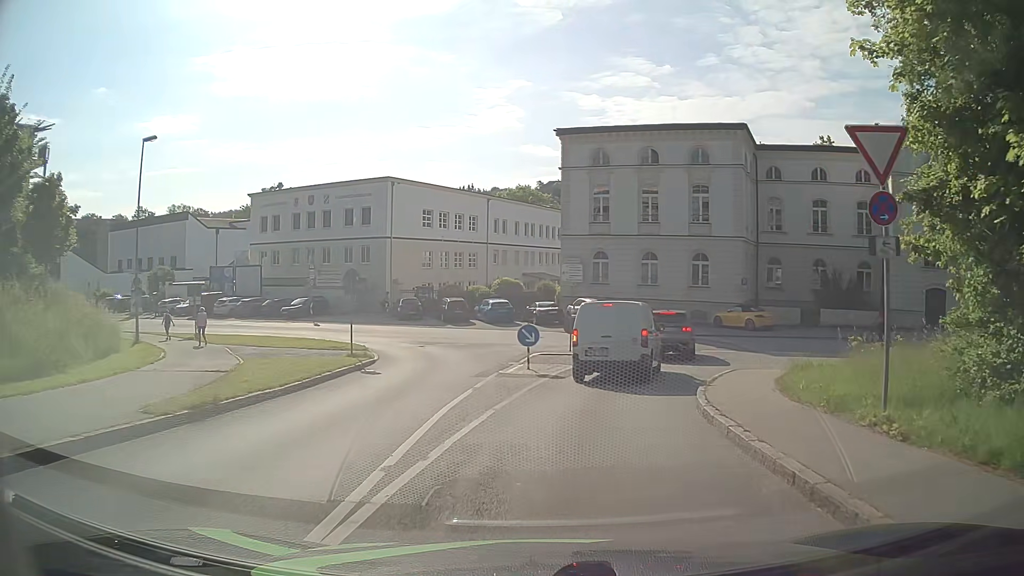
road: tertiary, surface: asphalt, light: Day
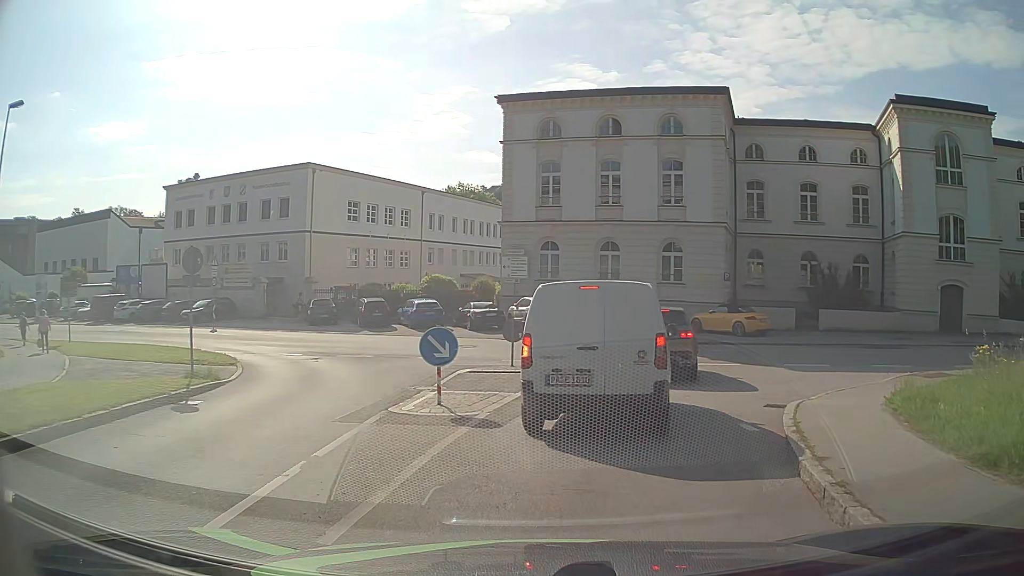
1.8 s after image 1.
(+0.3, +7.2) m; +4°
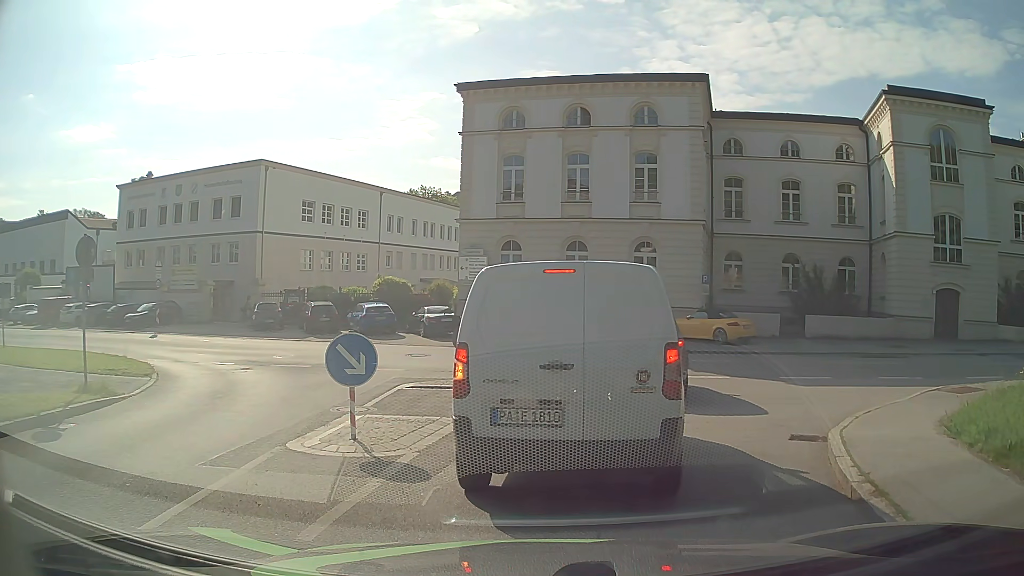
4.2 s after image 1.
(+0.1, +2.6) m; +1°
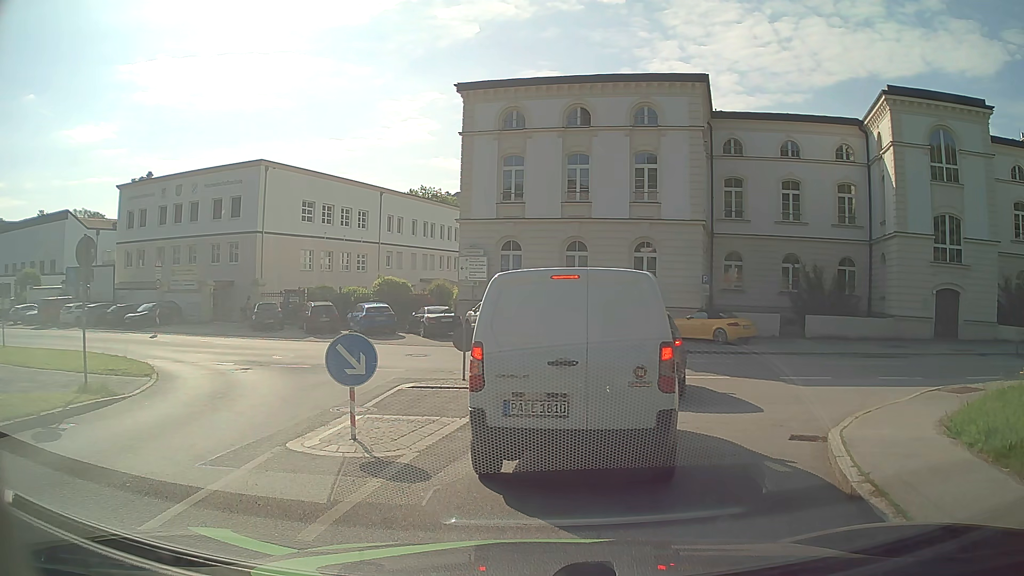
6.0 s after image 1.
(0.0, 0.0) m; 0°
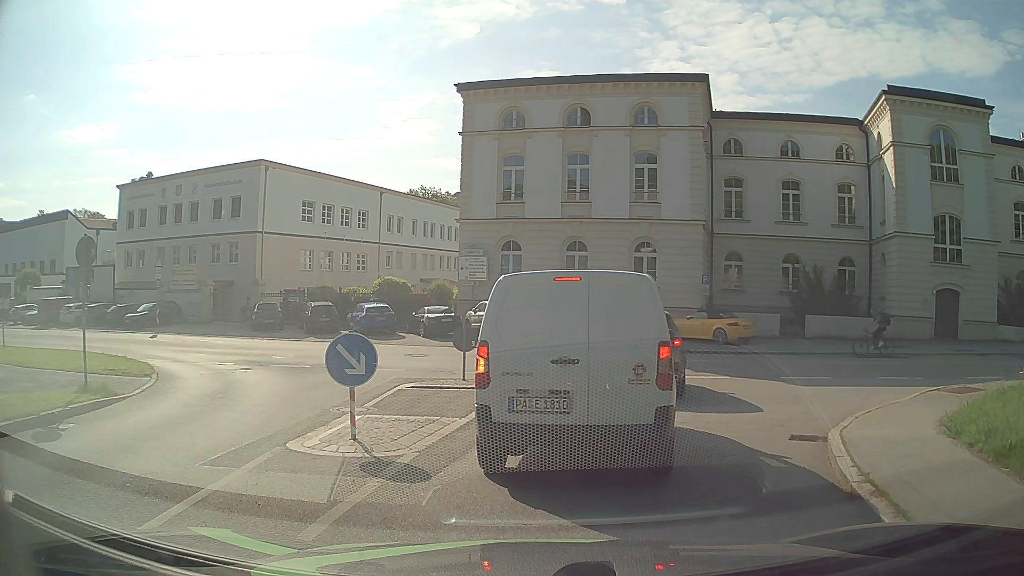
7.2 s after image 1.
(0.0, 0.0) m; 0°
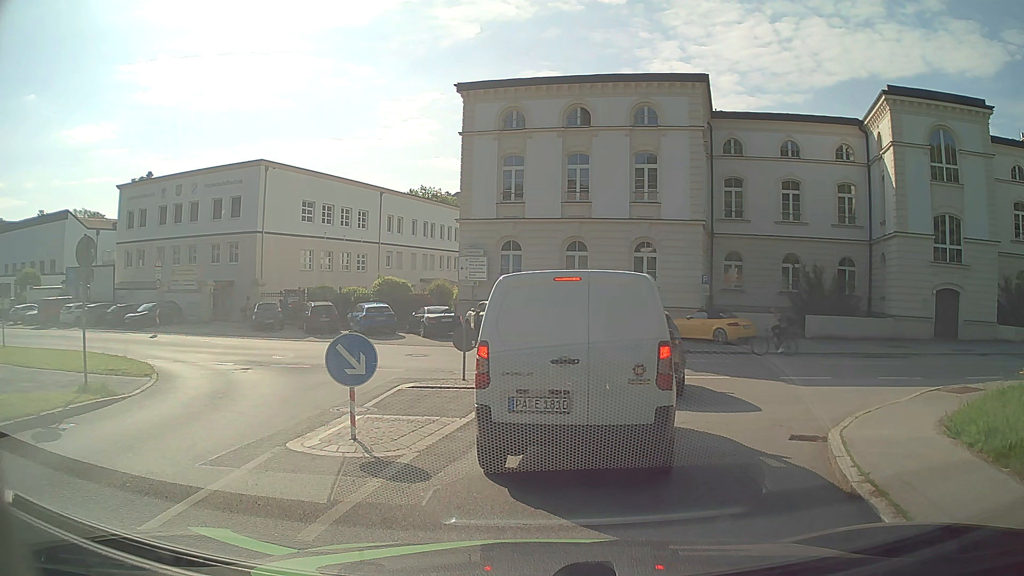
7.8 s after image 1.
(0.0, 0.0) m; 0°
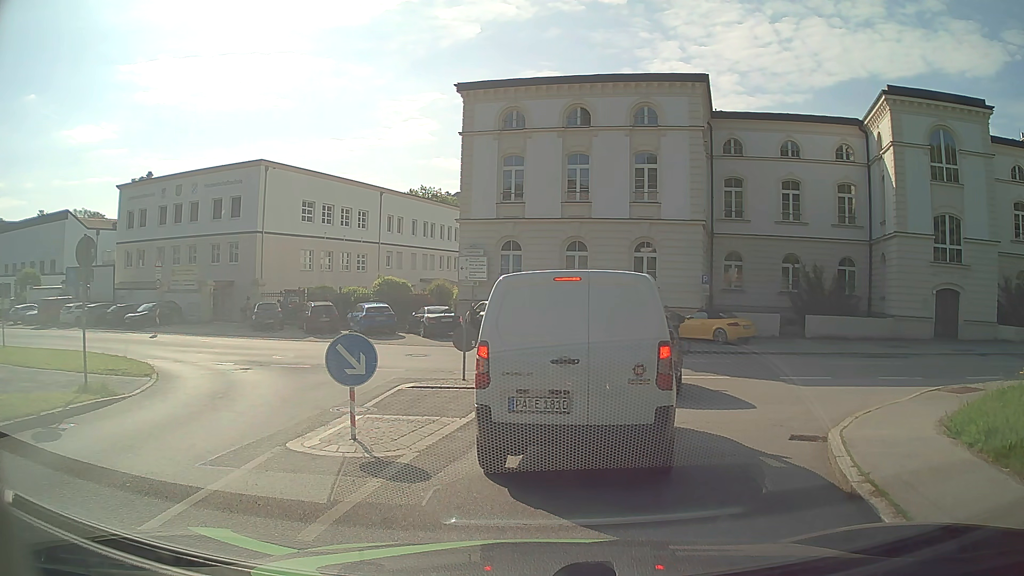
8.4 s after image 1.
(0.0, 0.0) m; 0°
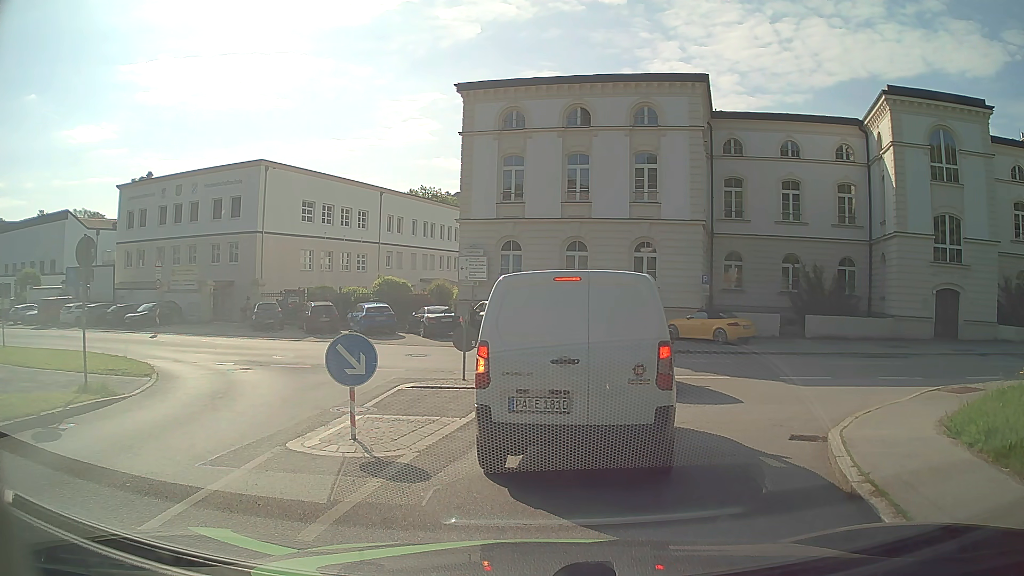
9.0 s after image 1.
(0.0, 0.0) m; 0°
(+1, +10) (+2, +20) (-5, +27) (-14, +31) (-23, +34) (-33, +37) (-43, +39) (-52, +41) (-62, +42) (-72, +43) m
